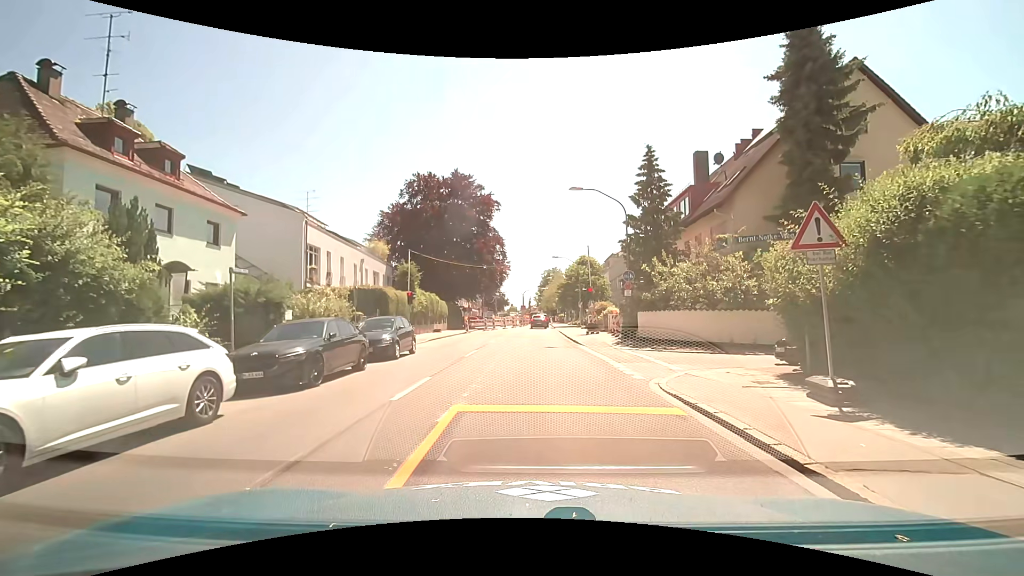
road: secondary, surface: asphalt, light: Day
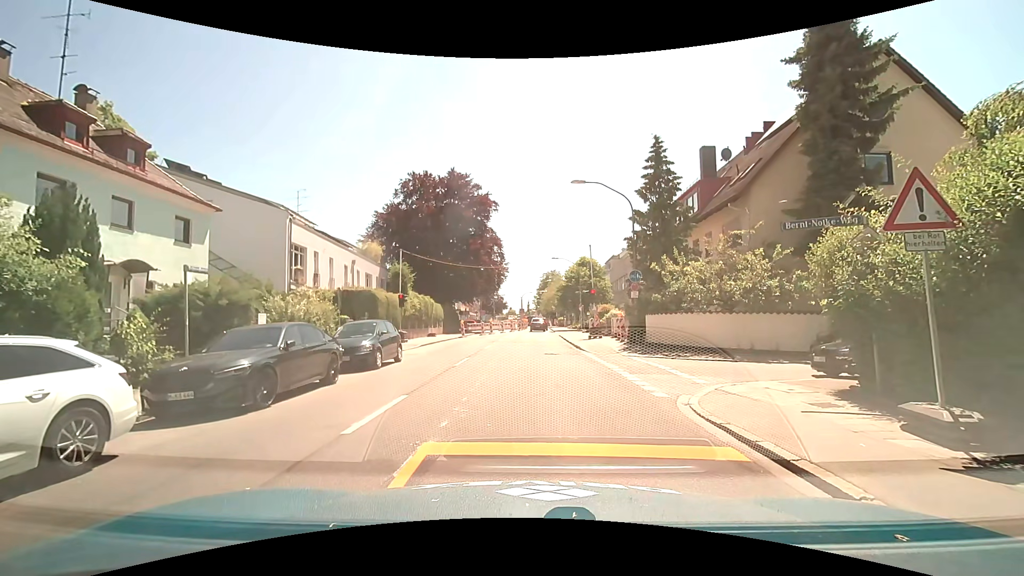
(0.0, +1.8) m; +1°
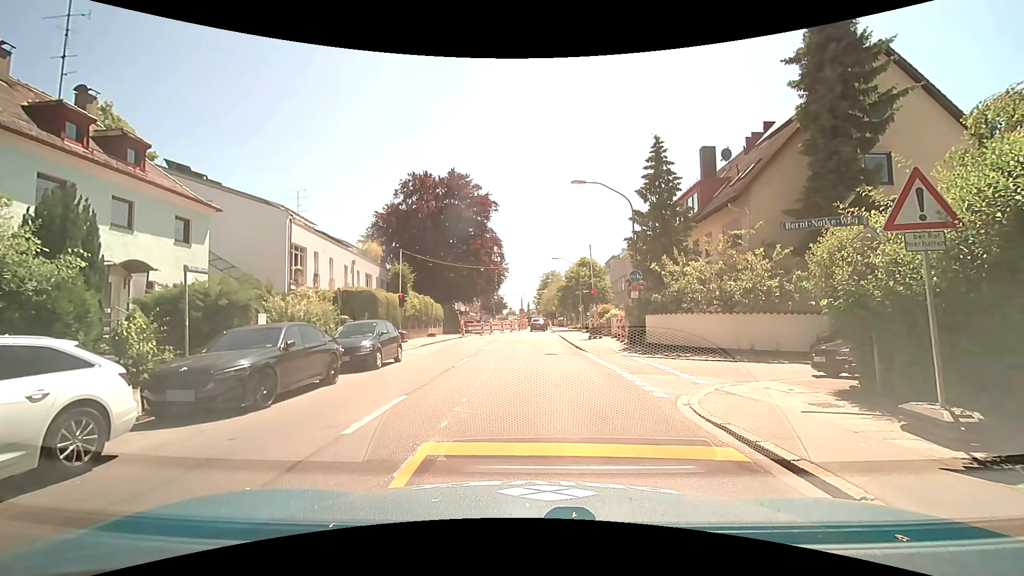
(0.0, 0.0) m; 0°
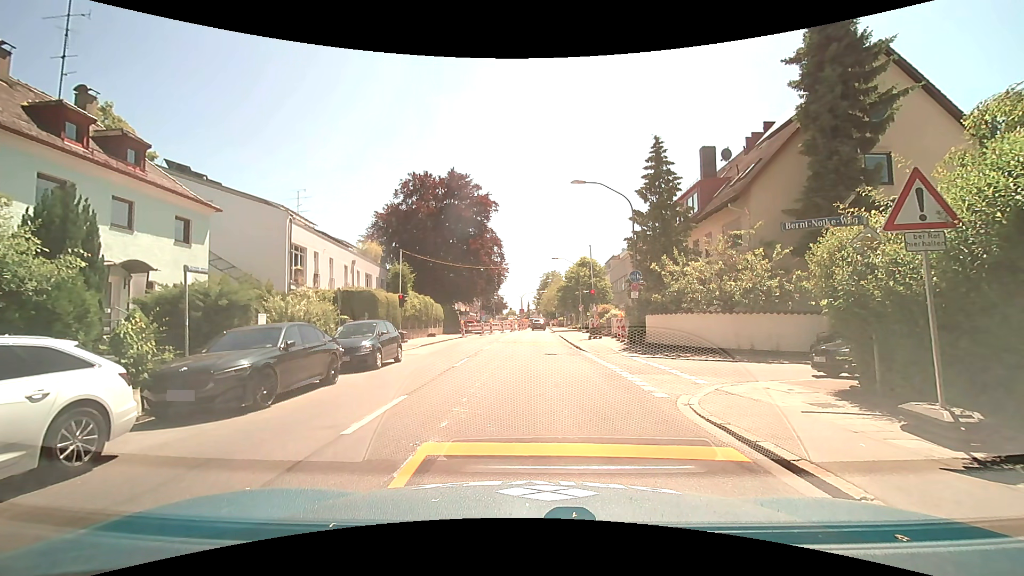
(0.0, 0.0) m; 0°
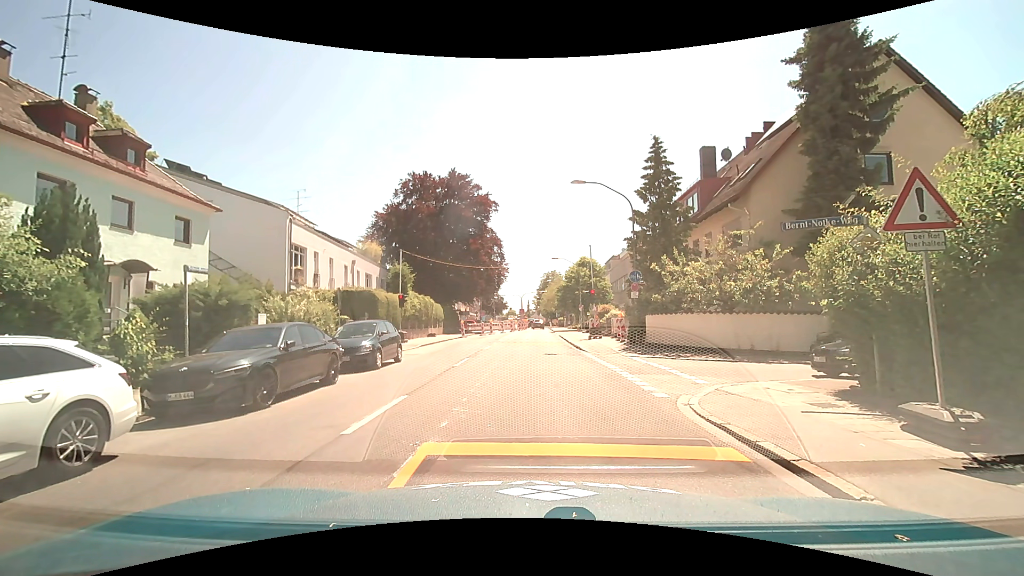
(0.0, 0.0) m; 0°
